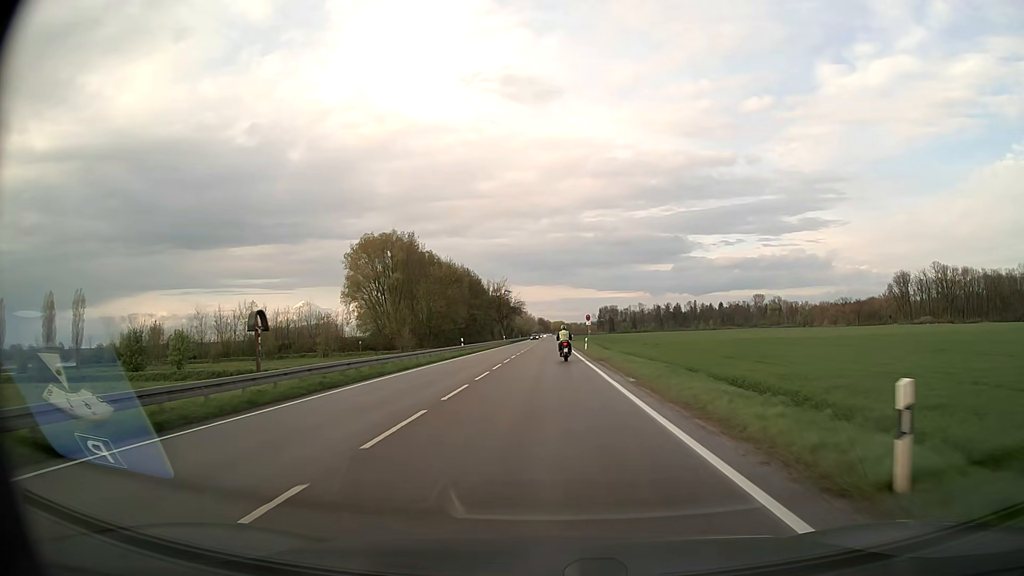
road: secondary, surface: asphalt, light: Day
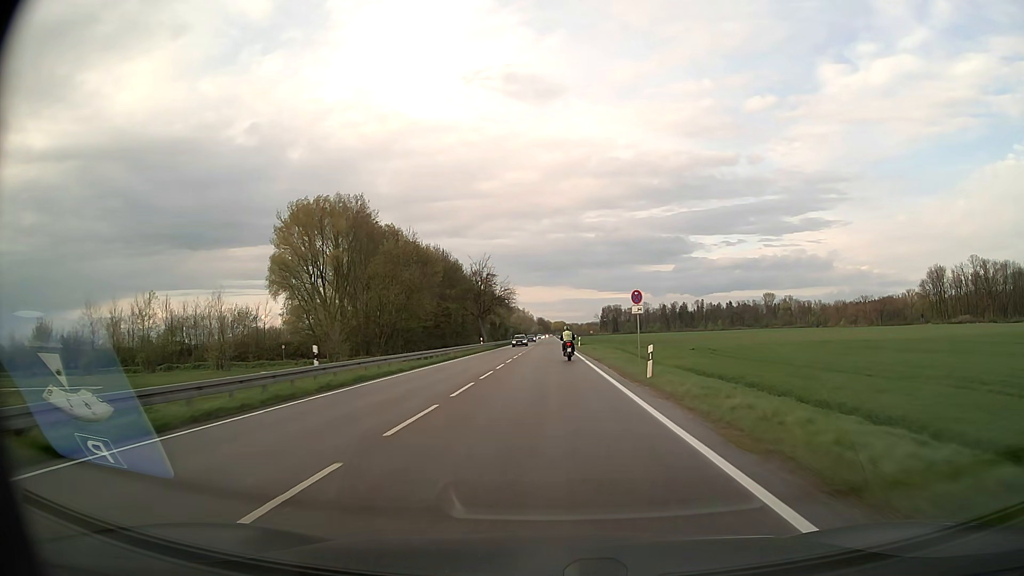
(0.0, +35.5) m; 0°
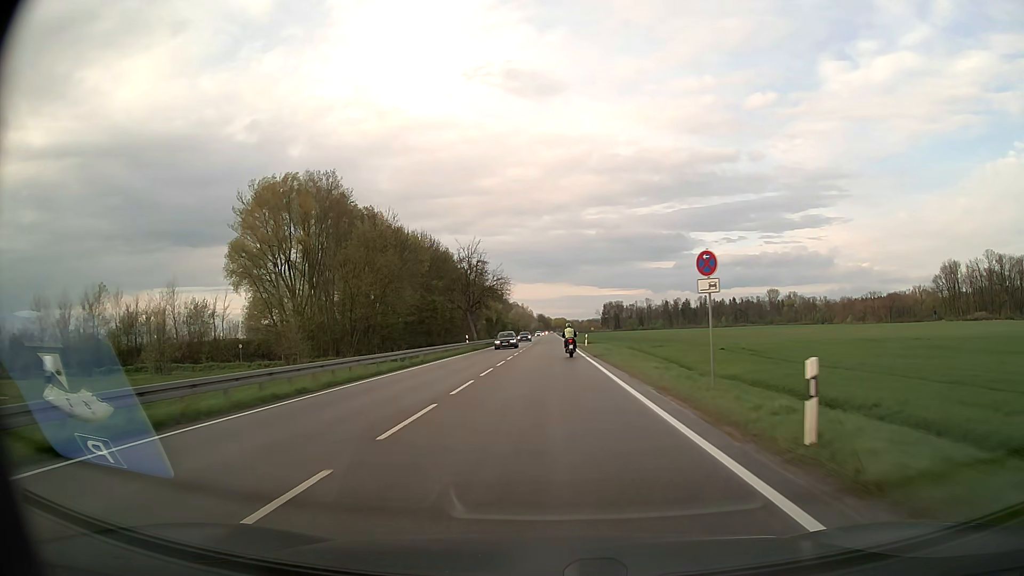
(0.0, +12.5) m; 0°
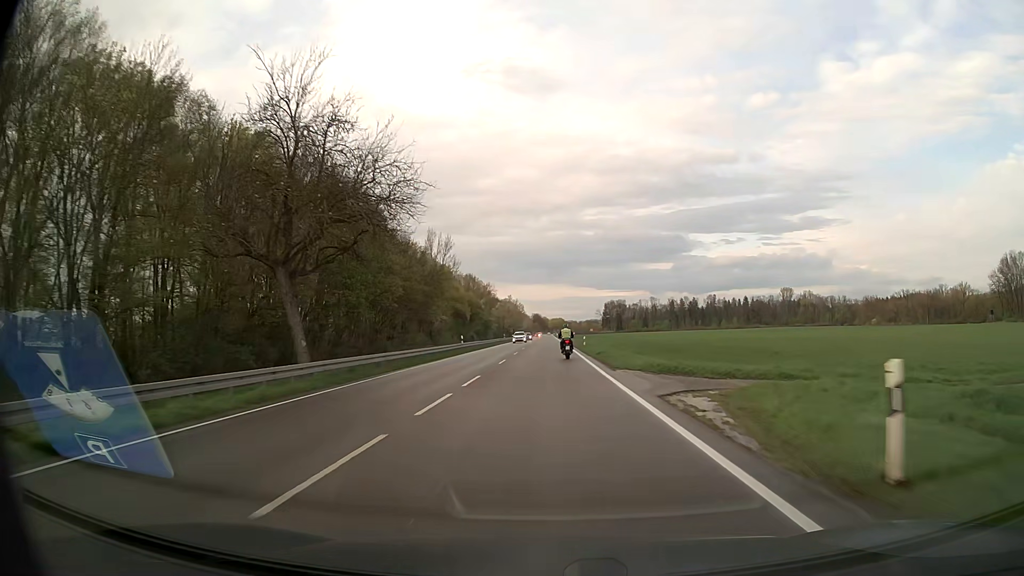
(+0.2, +52.2) m; 0°
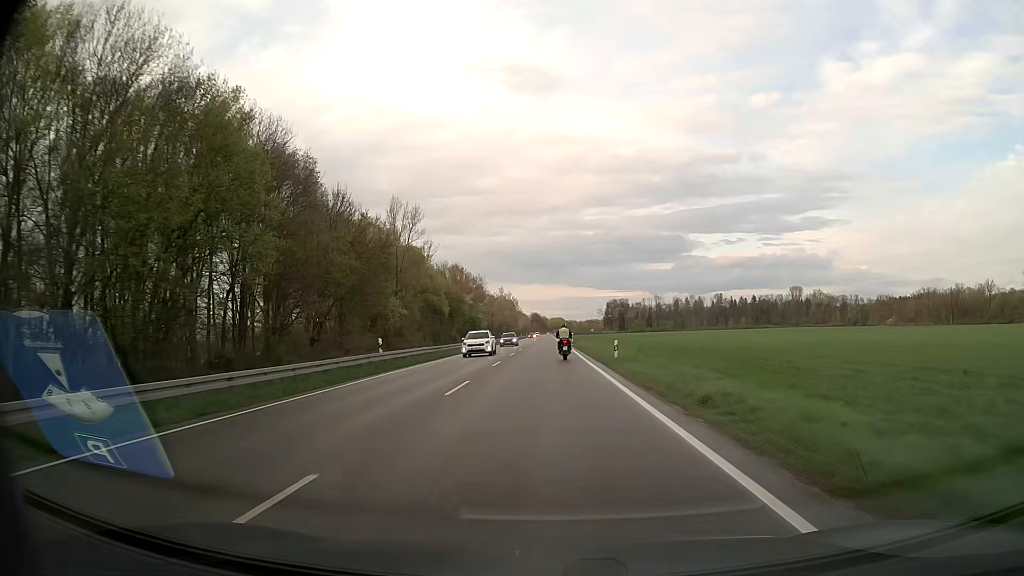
(0.0, +26.8) m; 0°
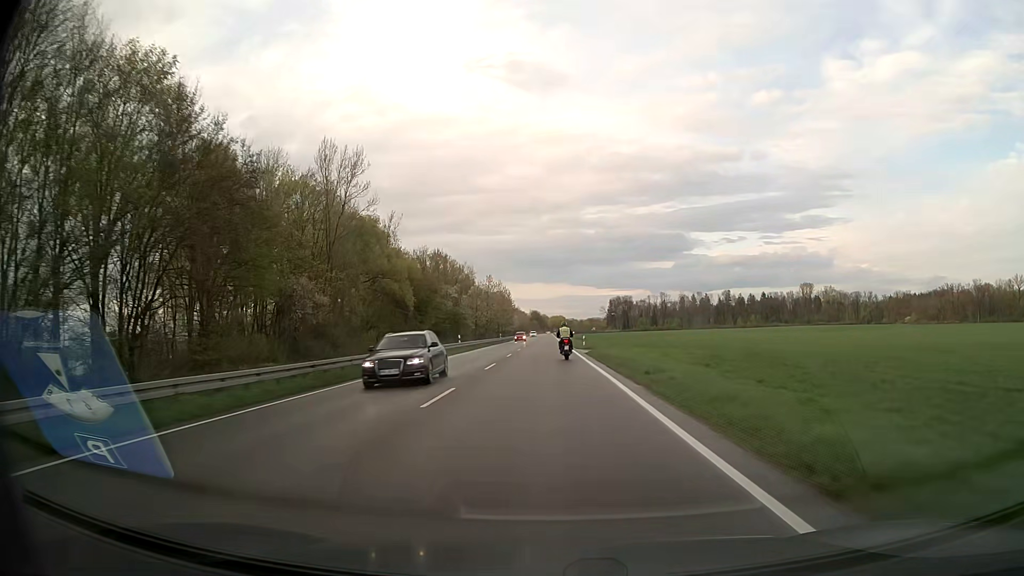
(0.0, +26.6) m; 0°
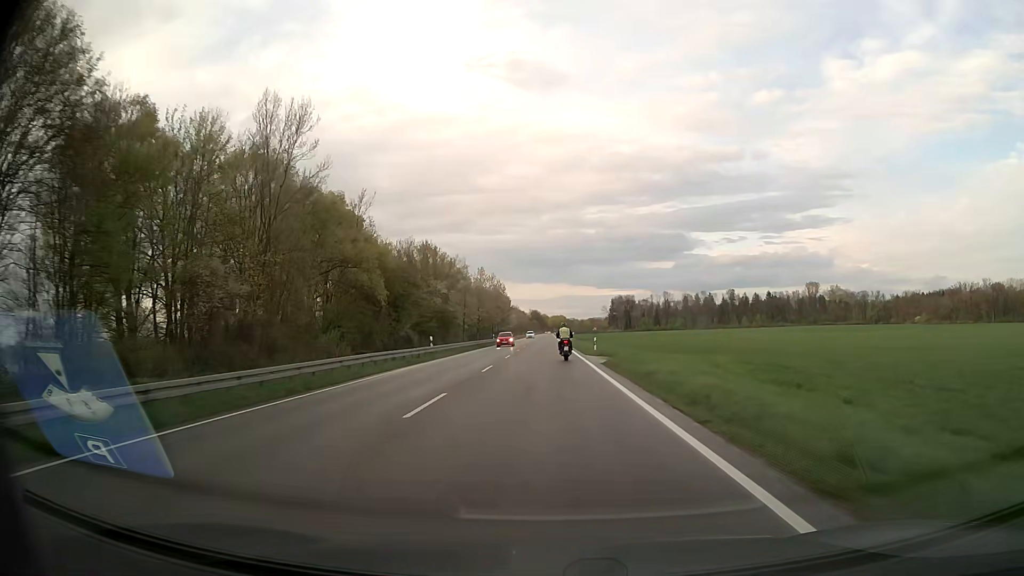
(0.0, +13.2) m; 0°
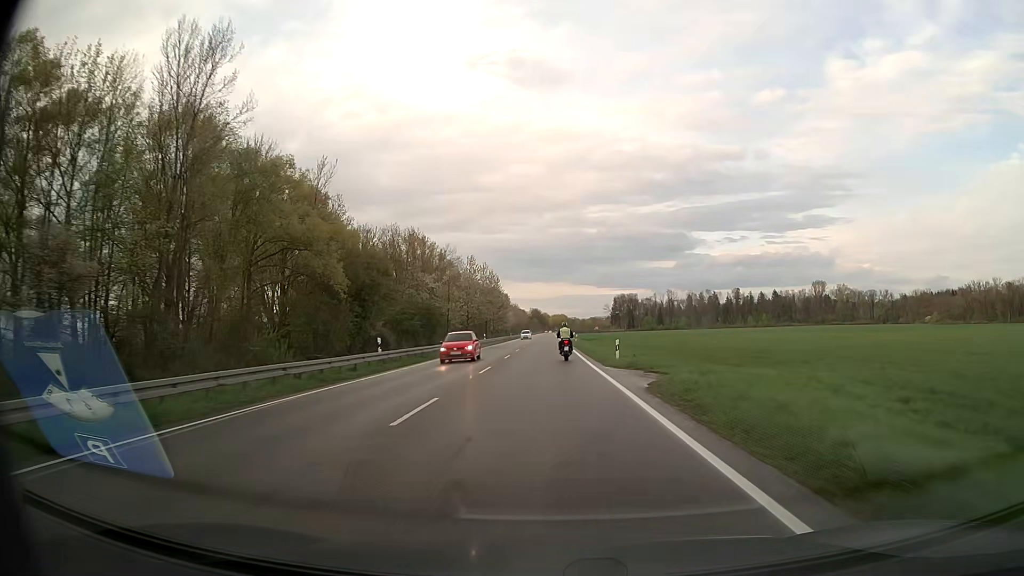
(0.0, +13.1) m; 0°
(0, +10) (0, +20) (0, +30) (0, +40) (0, +50) (0, +60) (0, +70) (0, +80) (0, +90) (0, +100) m
